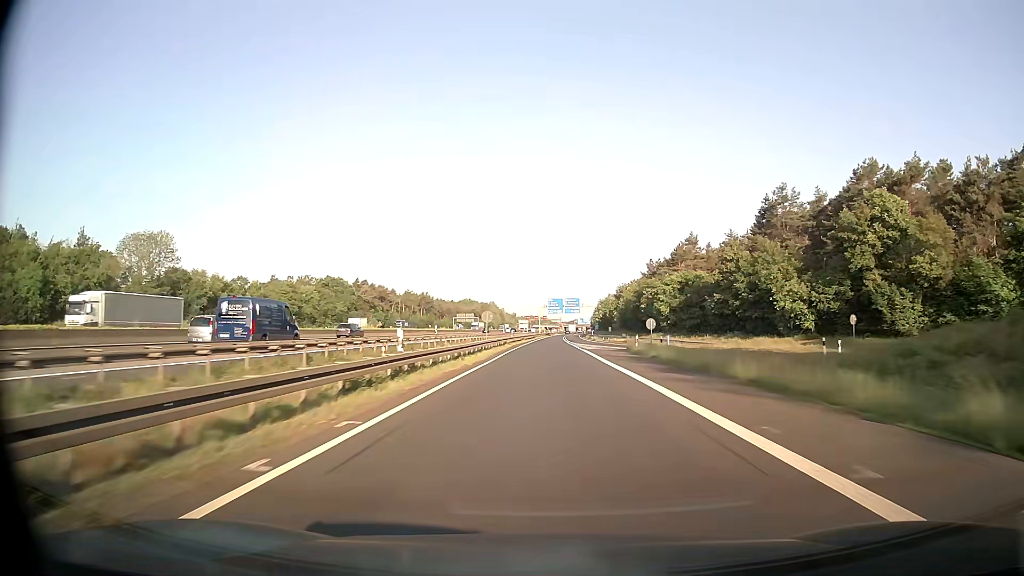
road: motorway_link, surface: asphalt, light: Day
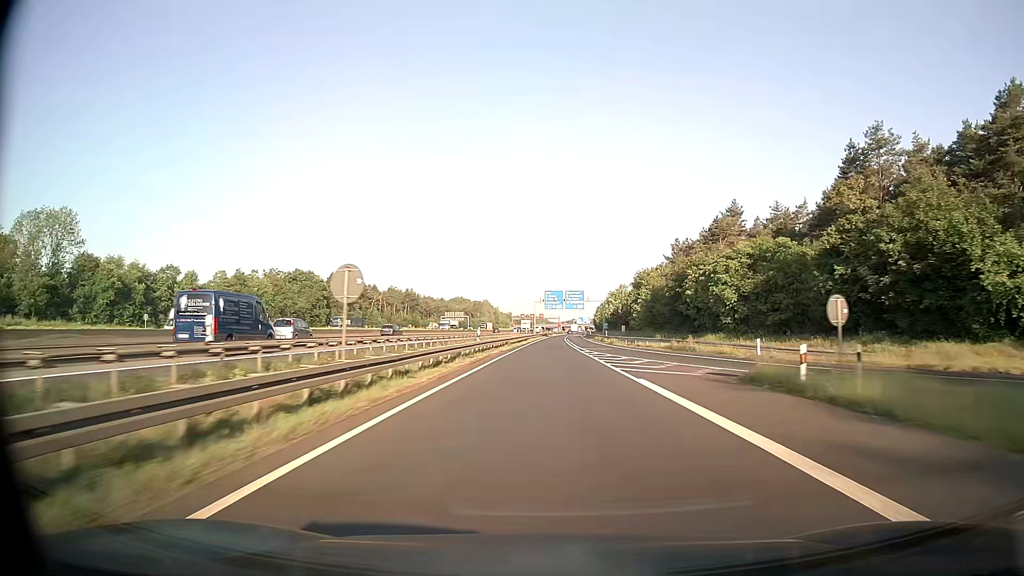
(+0.1, +30.2) m; 0°
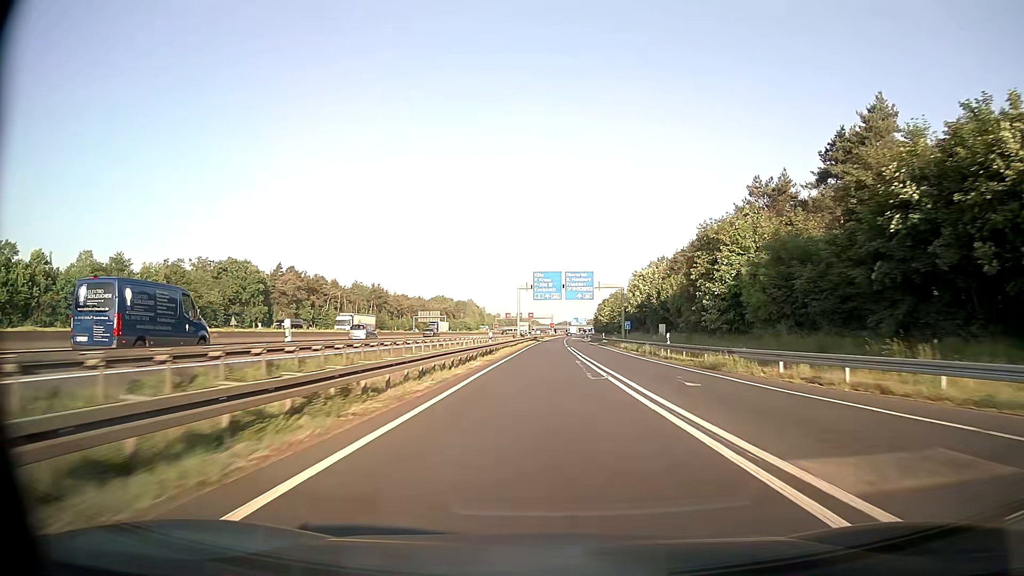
(+0.2, +45.4) m; +1°
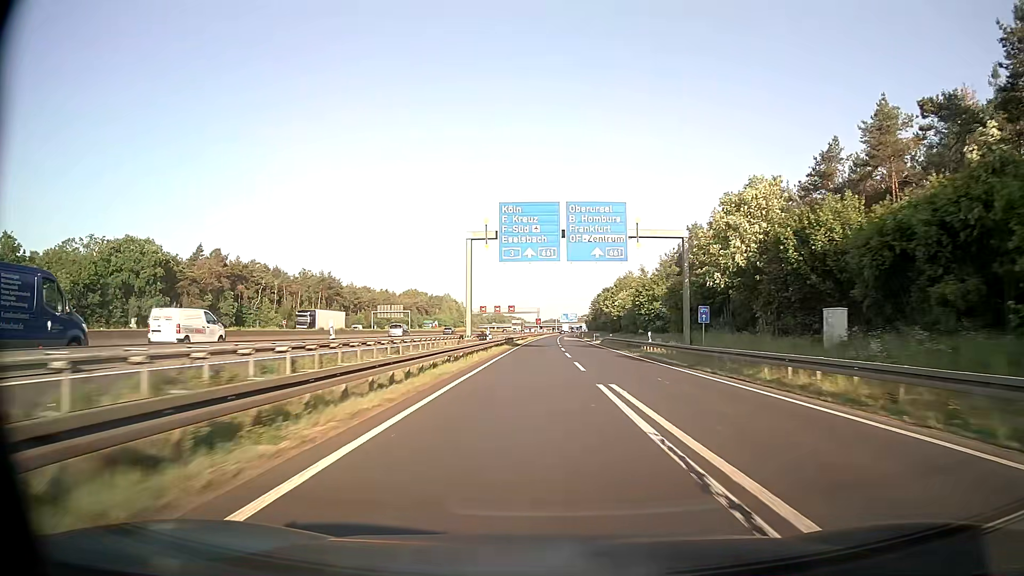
(+0.4, +45.4) m; +1°
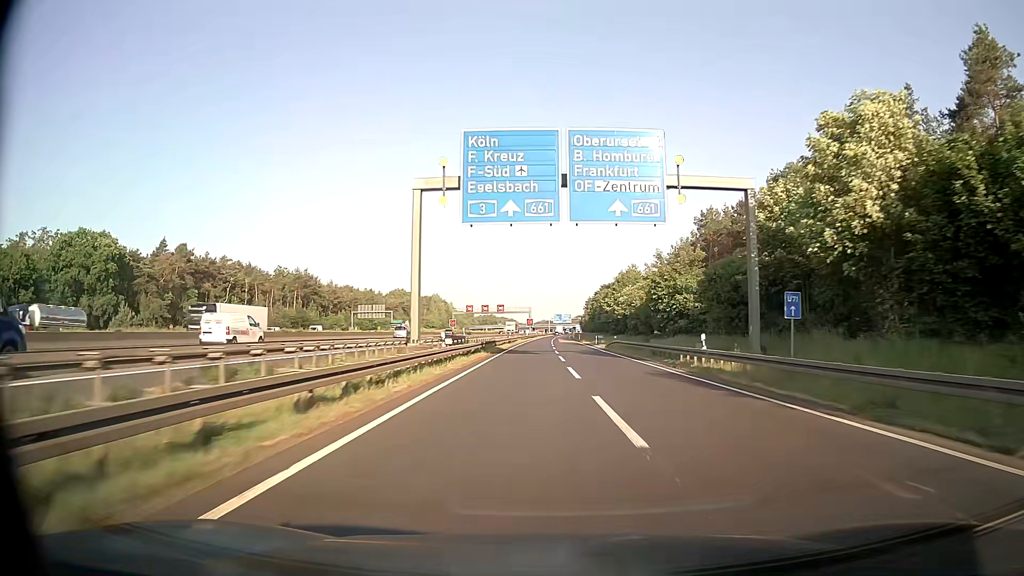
(+0.1, +15.2) m; 0°
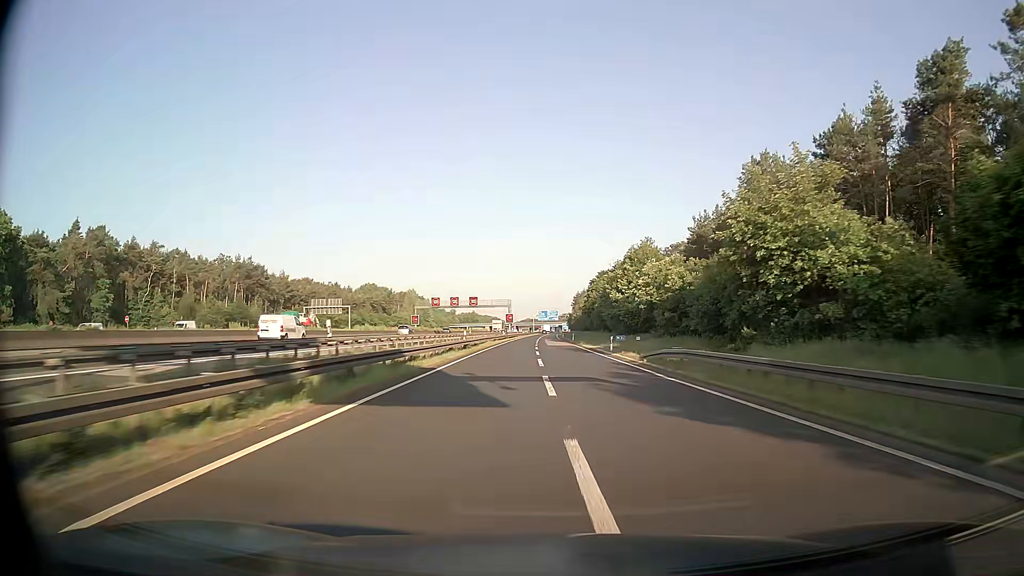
(+0.3, +30.3) m; +1°
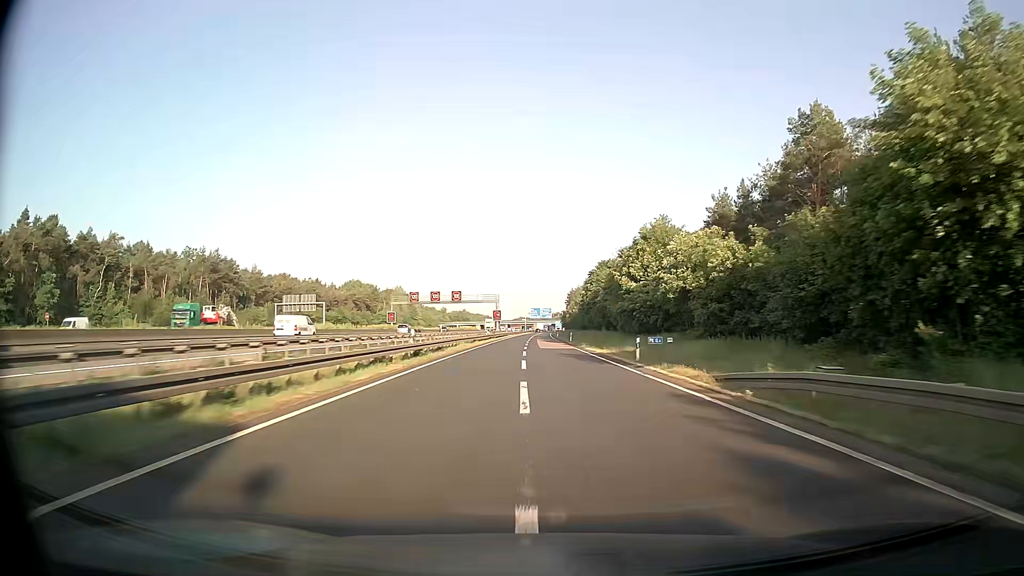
(0.0, +15.2) m; 0°
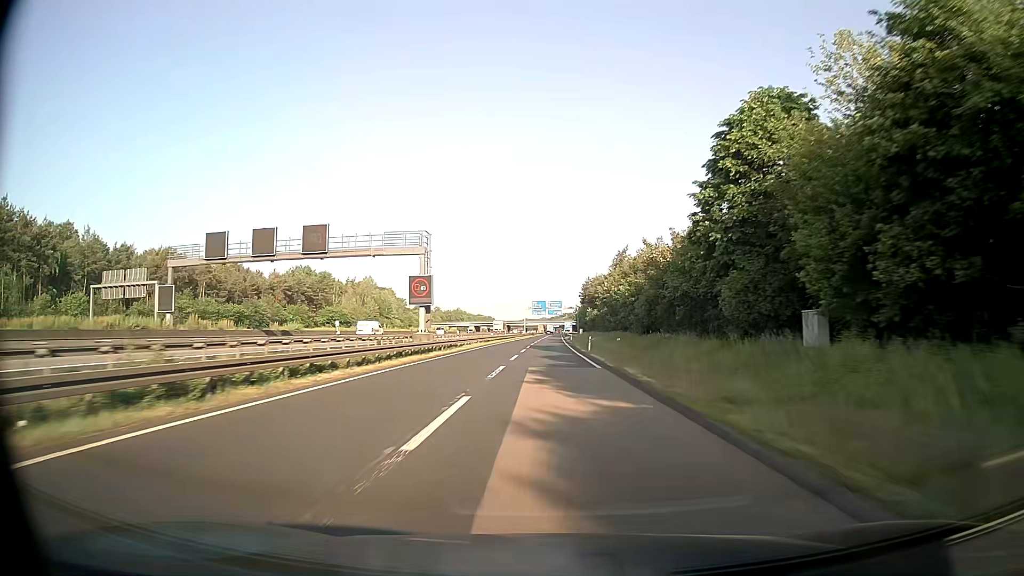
(-0.4, +76.0) m; 0°
(0, +10) (0, +20) (0, +30) (0, +40) (0, +50) (0, +60) (0, +70) (0, +80) (0, +90) (+1, +100) m
